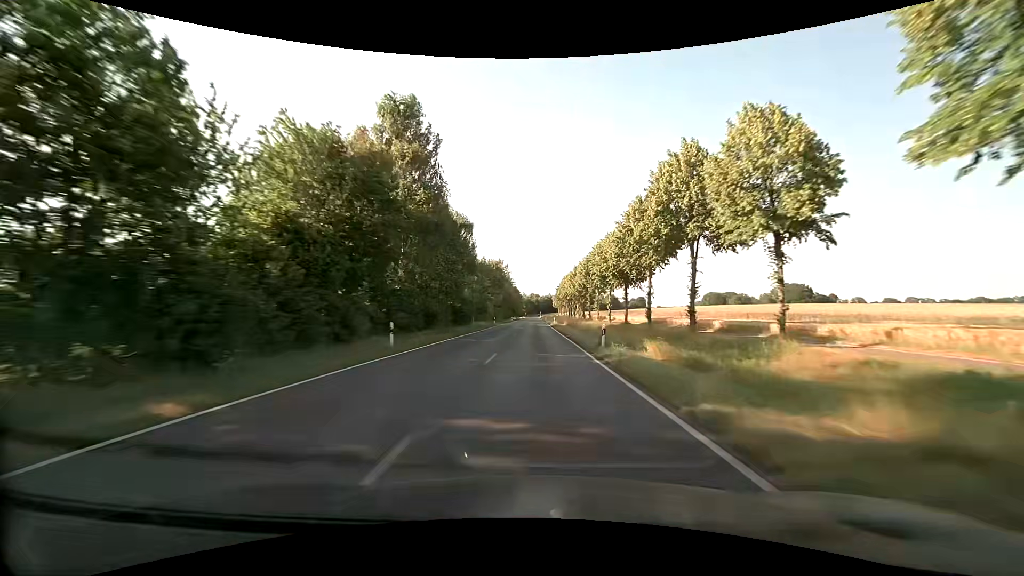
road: secondary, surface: asphalt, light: Day
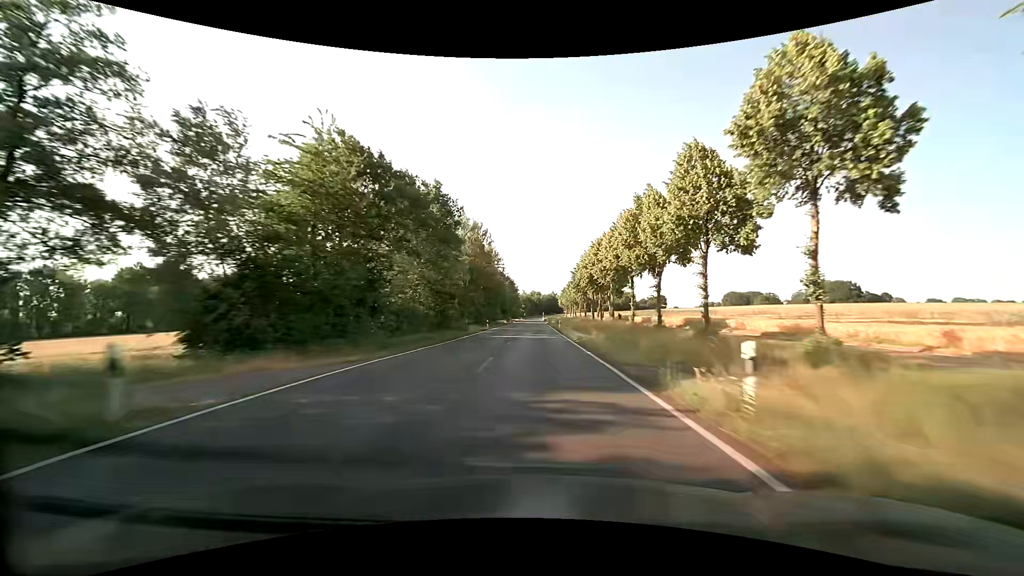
(0.0, +63.3) m; 0°
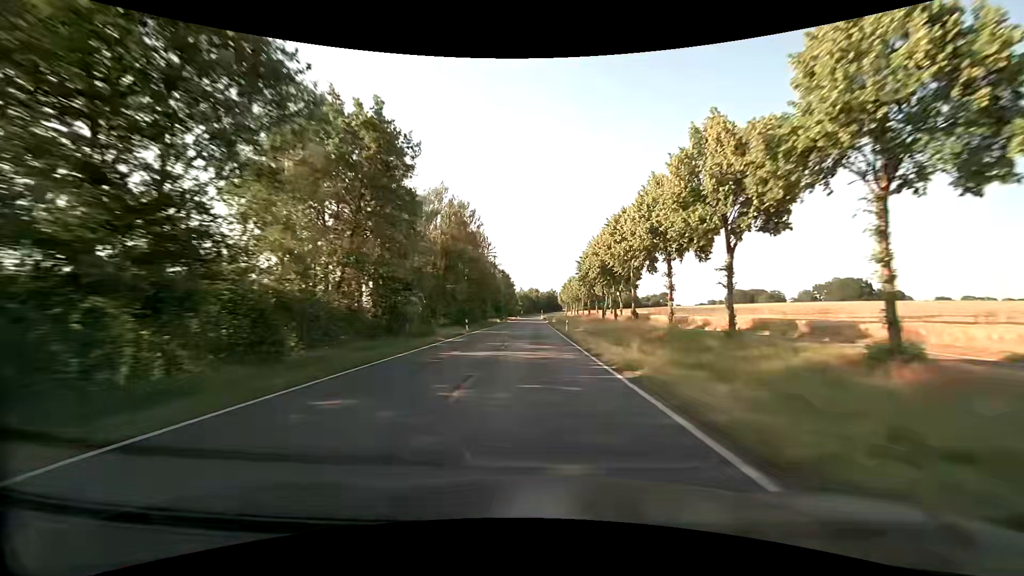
(0.0, +15.8) m; 0°
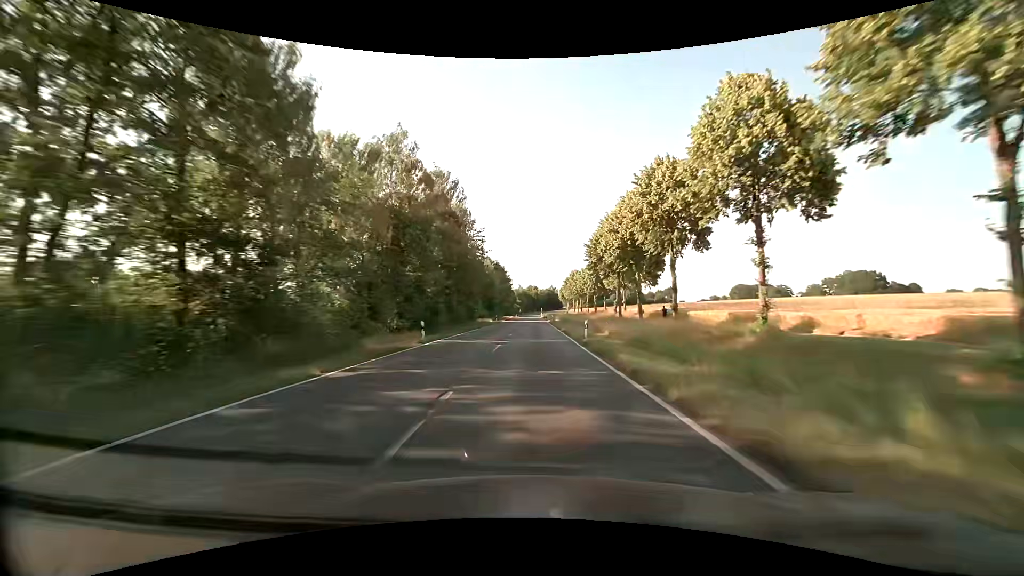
(+0.1, +15.8) m; 0°
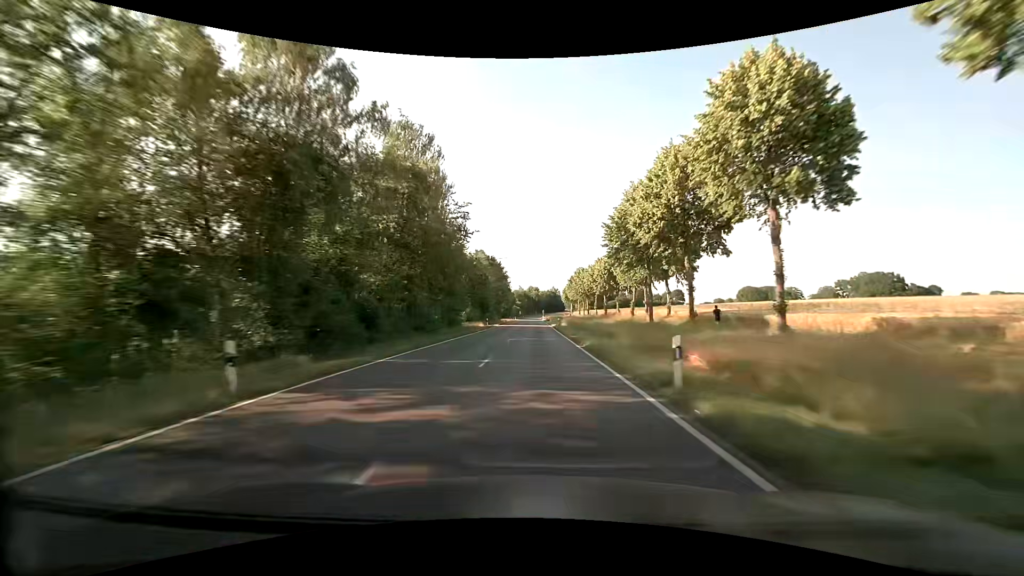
(0.0, +15.8) m; 0°
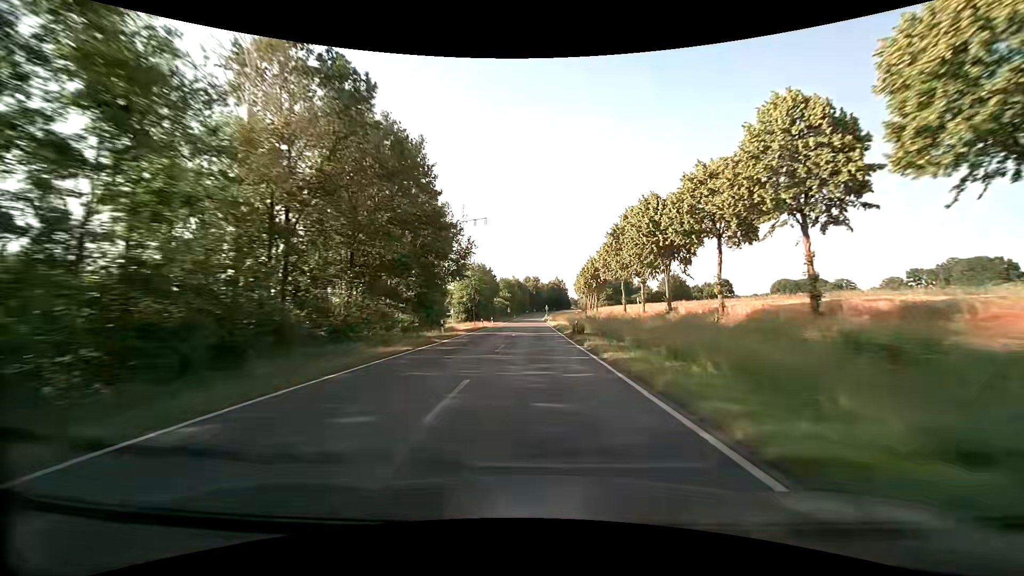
(-0.7, +78.9) m; 0°
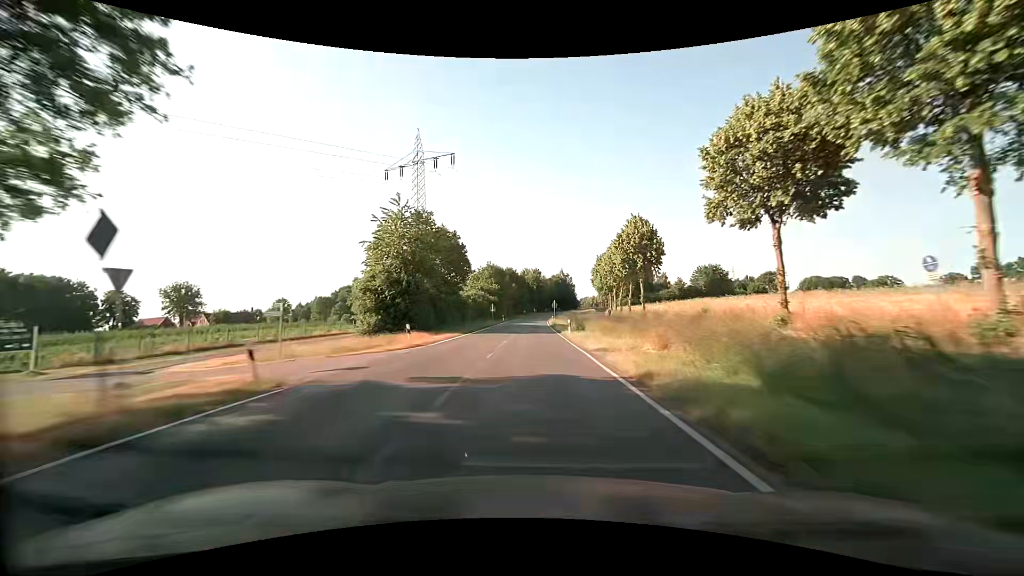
(-0.2, +47.4) m; 0°
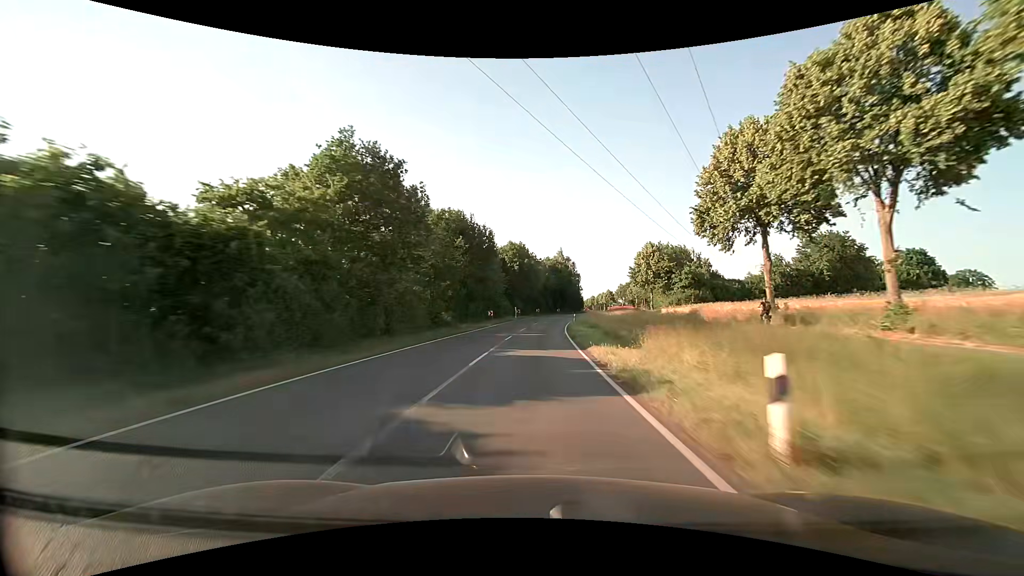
(+0.4, +78.9) m; +1°
(0, +10) (0, +20) (+1, +30) (+1, +40) (+2, +50) (+3, +60) (+4, +70) (+5, +80) (+7, +90) (+9, +99) m
